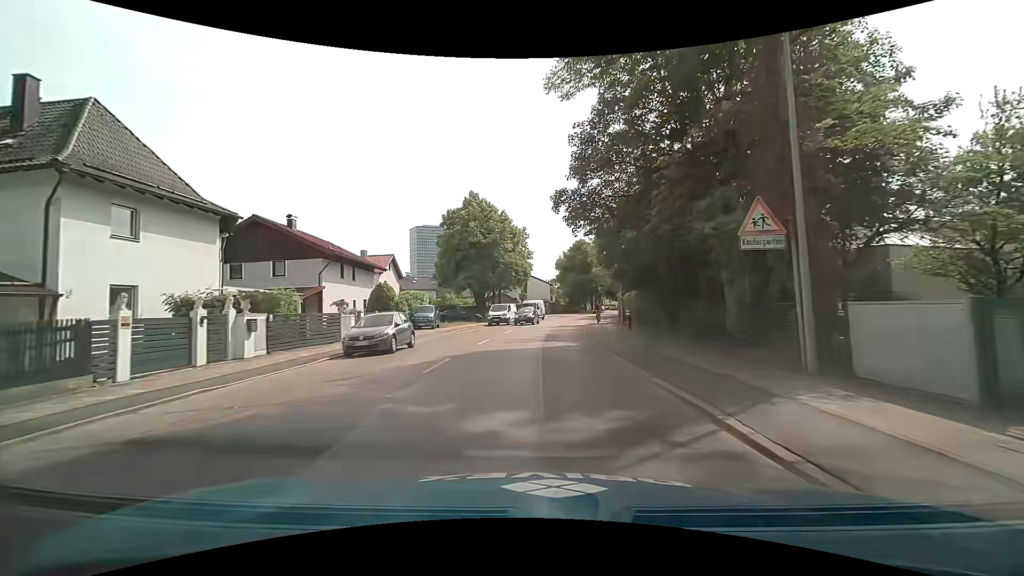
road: secondary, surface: asphalt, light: Day
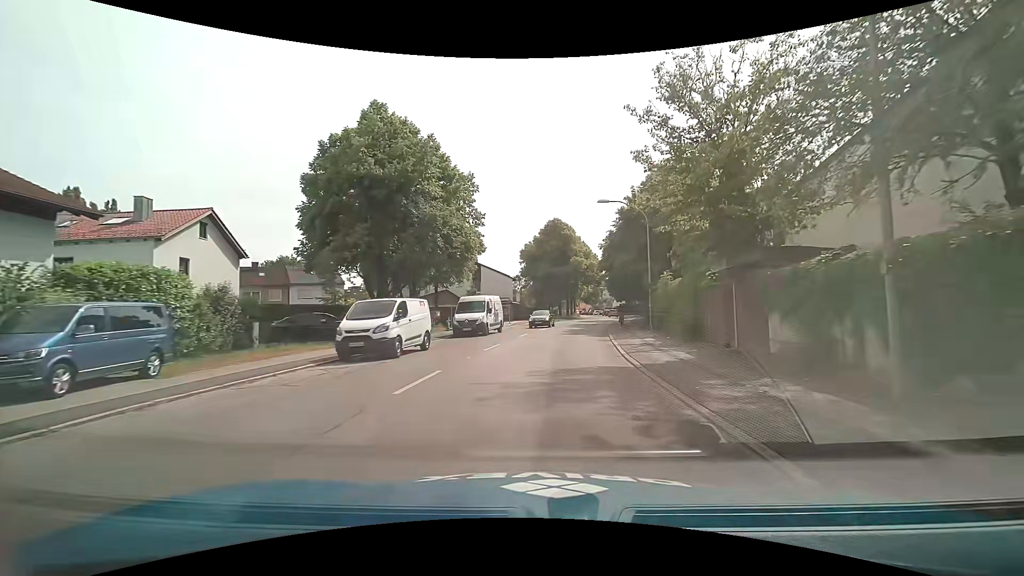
(+0.6, +29.3) m; +4°
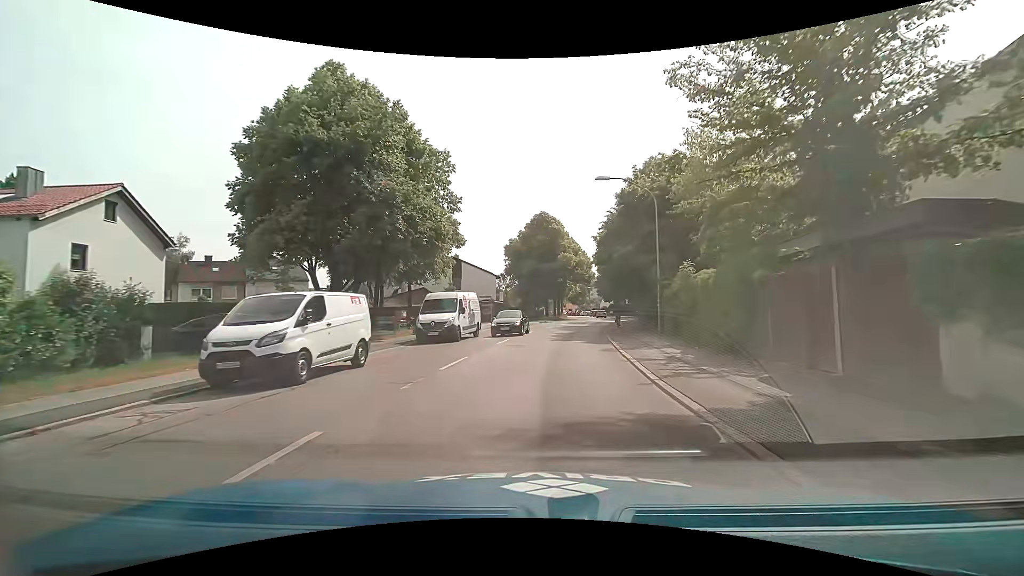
(+0.1, +5.7) m; +2°
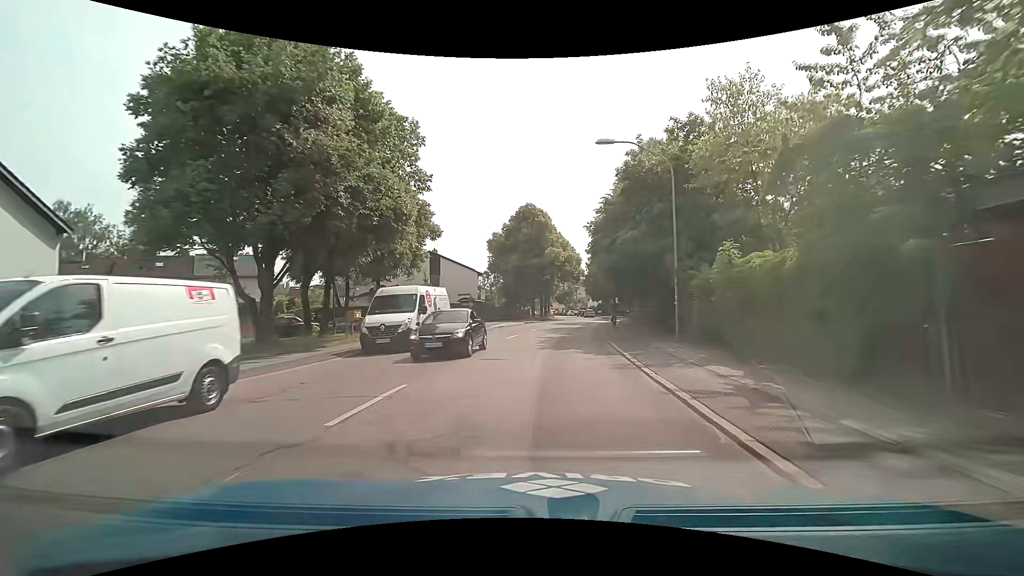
(+0.1, +5.6) m; +2°
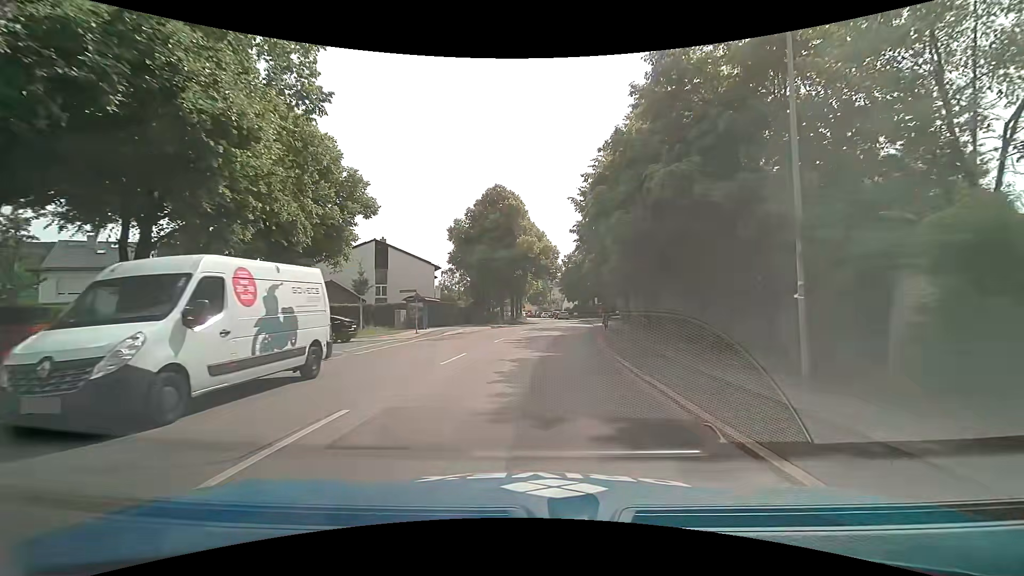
(+0.3, +11.0) m; +3°
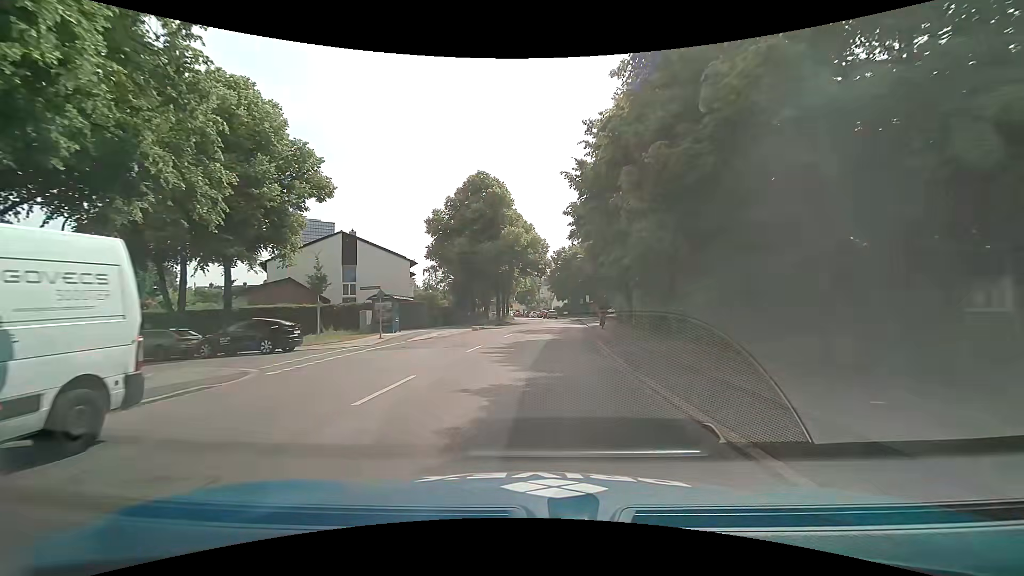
(+0.1, +5.4) m; +3°
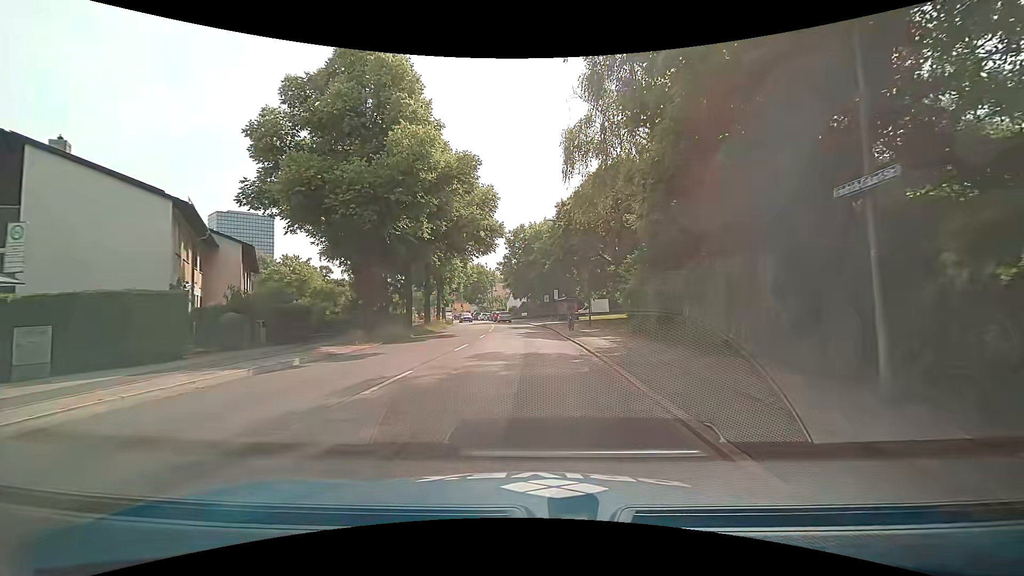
(+0.7, +25.8) m; +4°
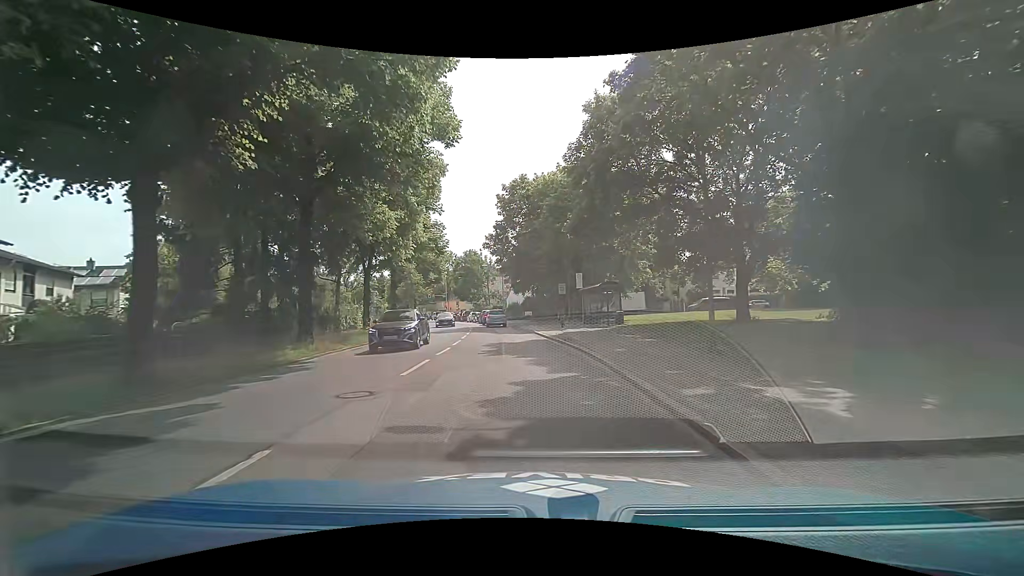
(+0.1, +24.0) m; 0°
